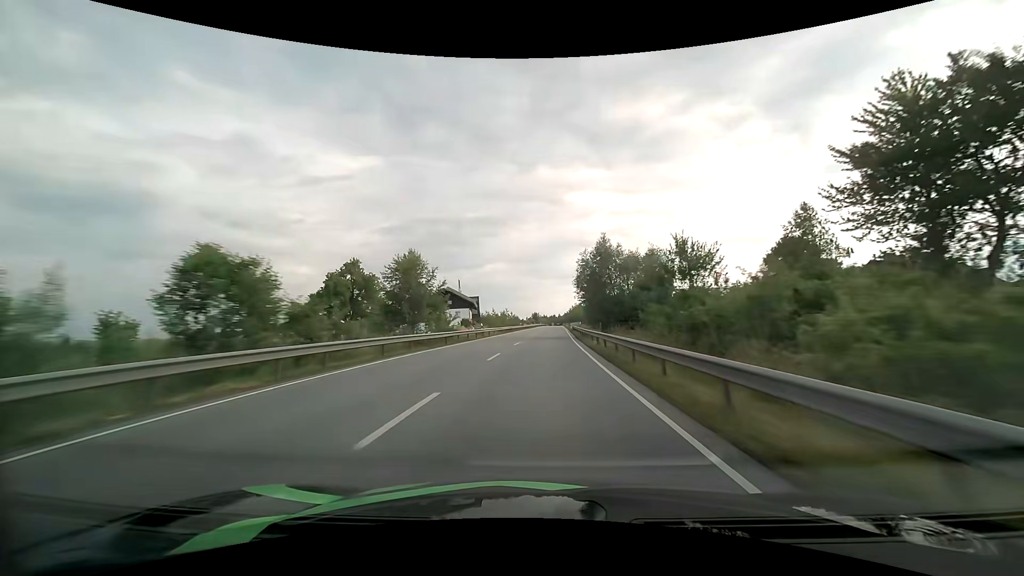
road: primary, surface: asphalt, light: Day
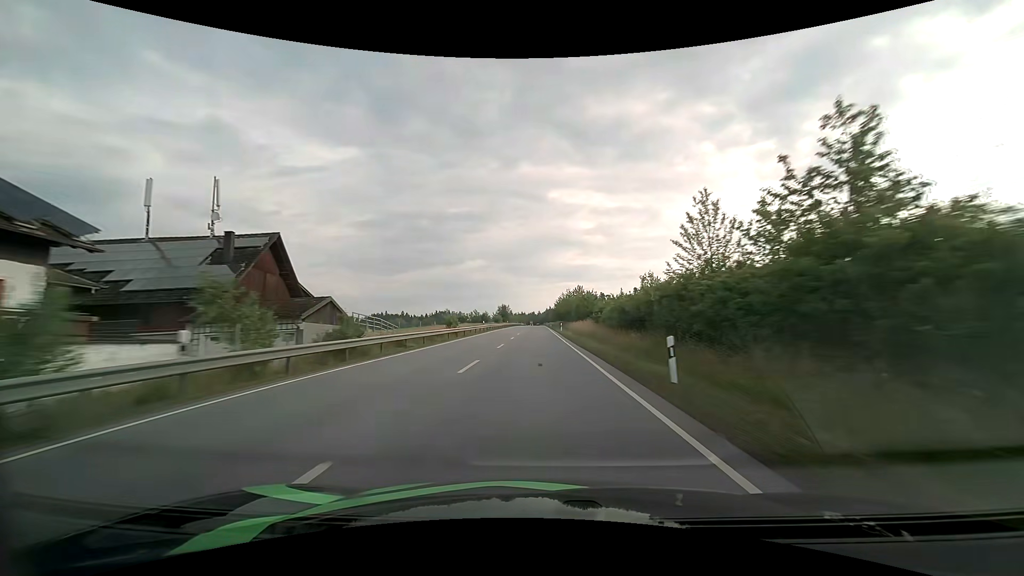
(+3.2, +87.4) m; +3°
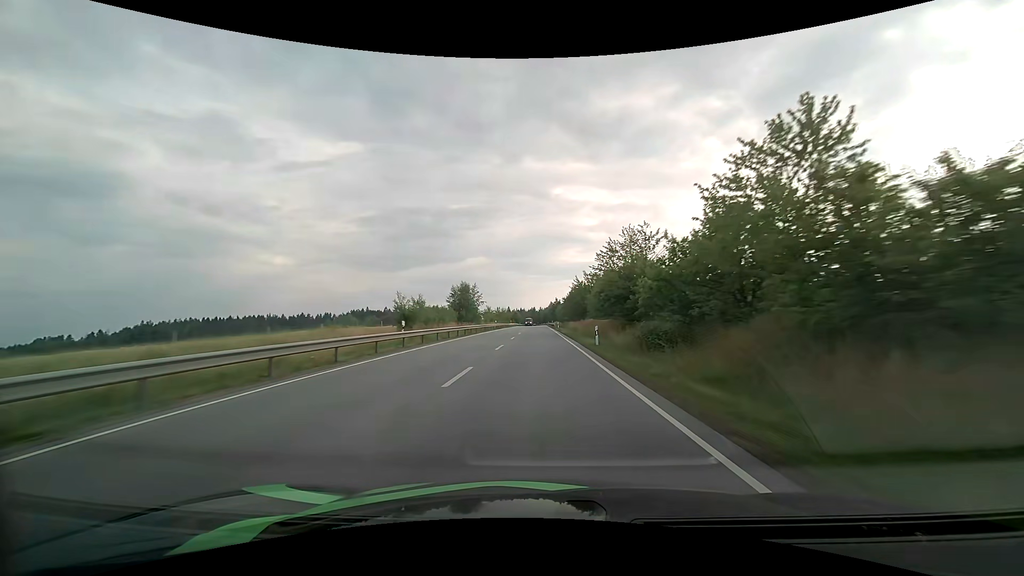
(-0.3, +85.3) m; 0°
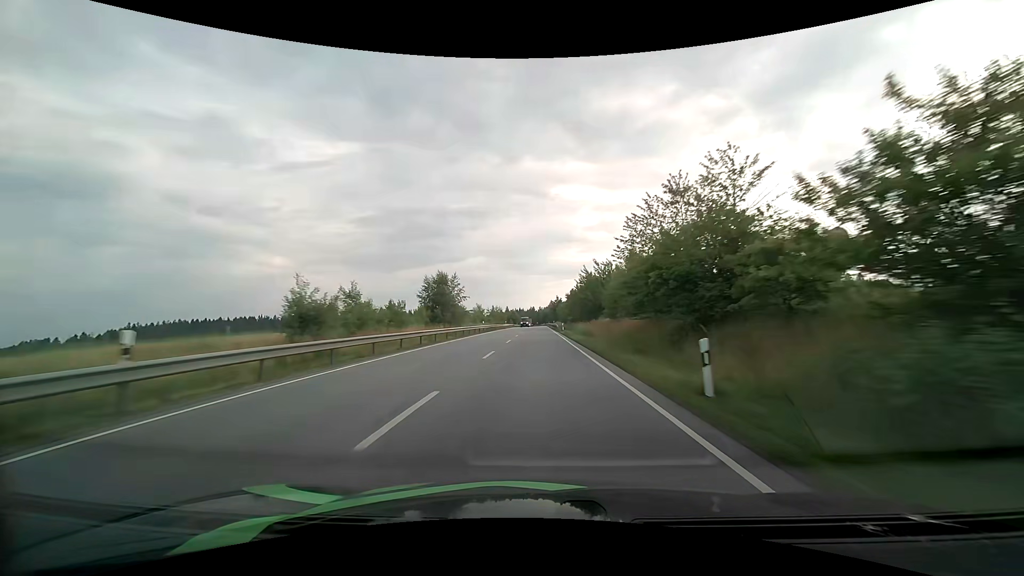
(0.0, +16.5) m; 0°
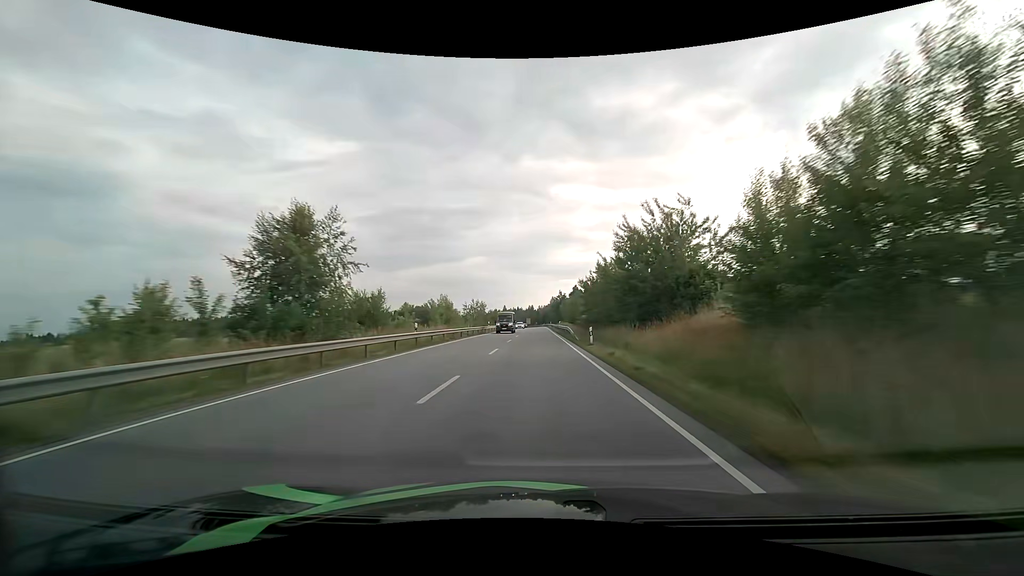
(0.0, +32.6) m; 0°
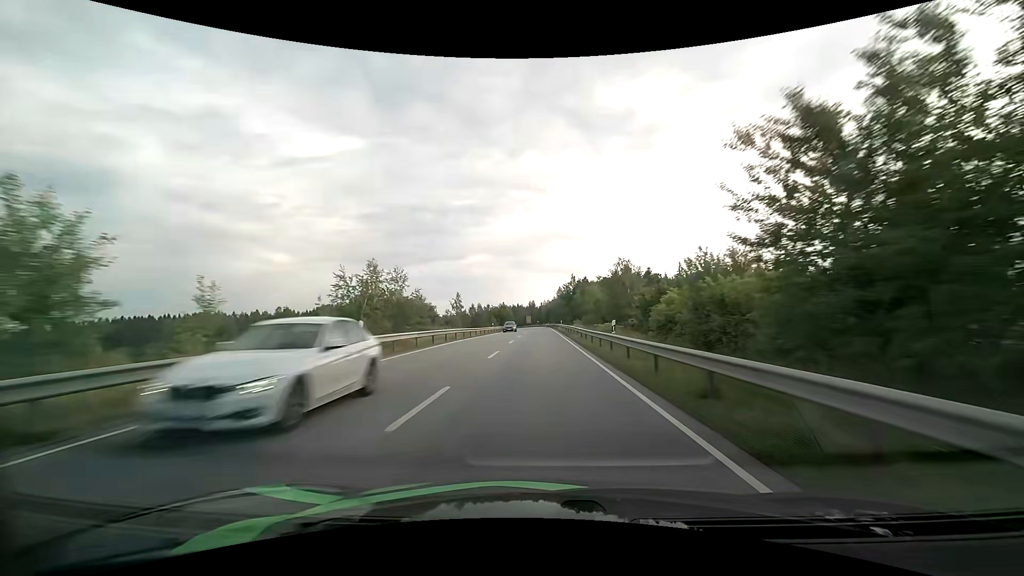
(-0.1, +49.3) m; 0°
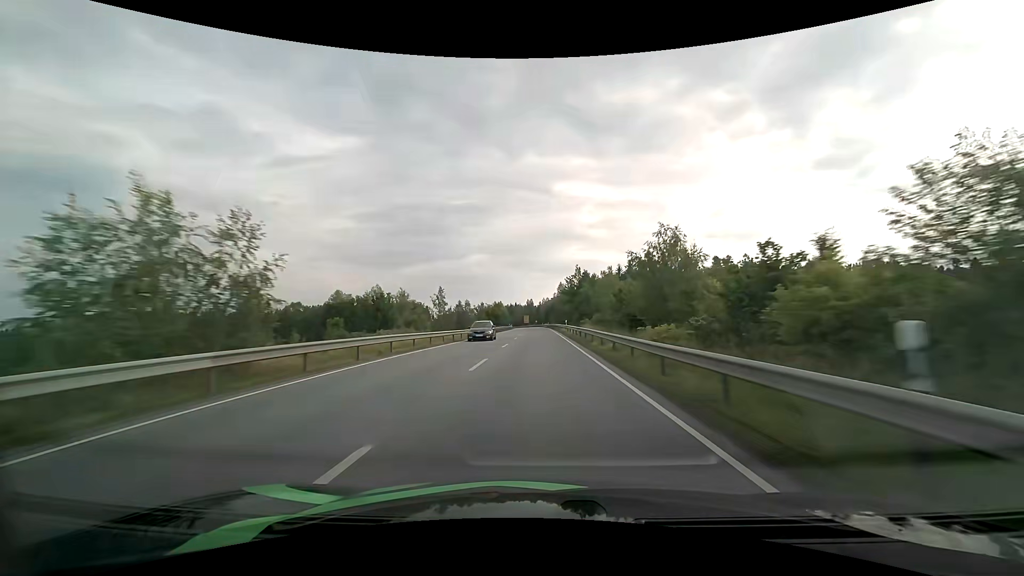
(0.0, +16.6) m; 0°
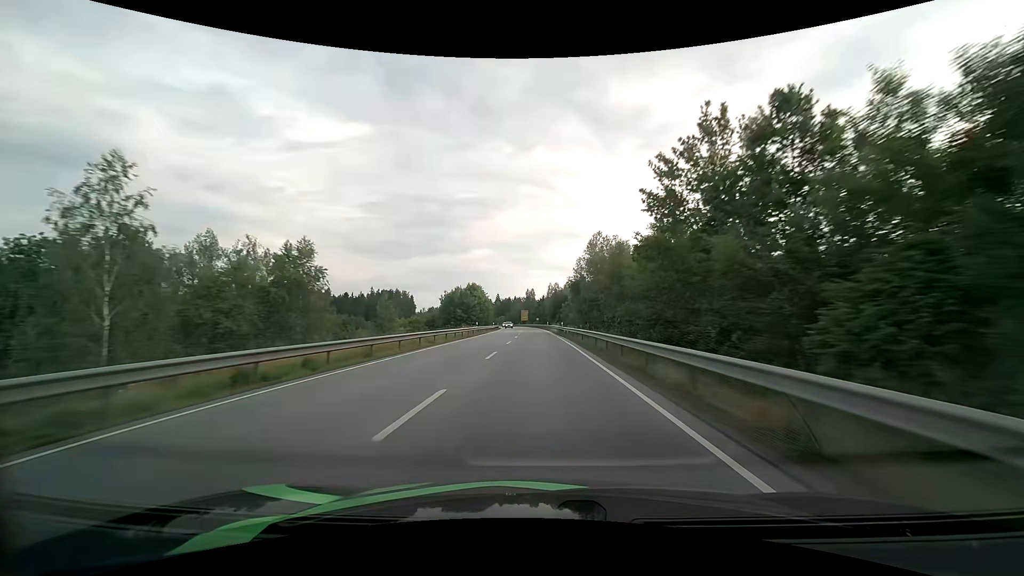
(-0.1, +66.8) m; 0°
(0, +10) (0, +20) (0, +30) (0, +40) (0, +50) (0, +60) (-1, +70) (-1, +80) (-1, +90) (-2, +100) m
